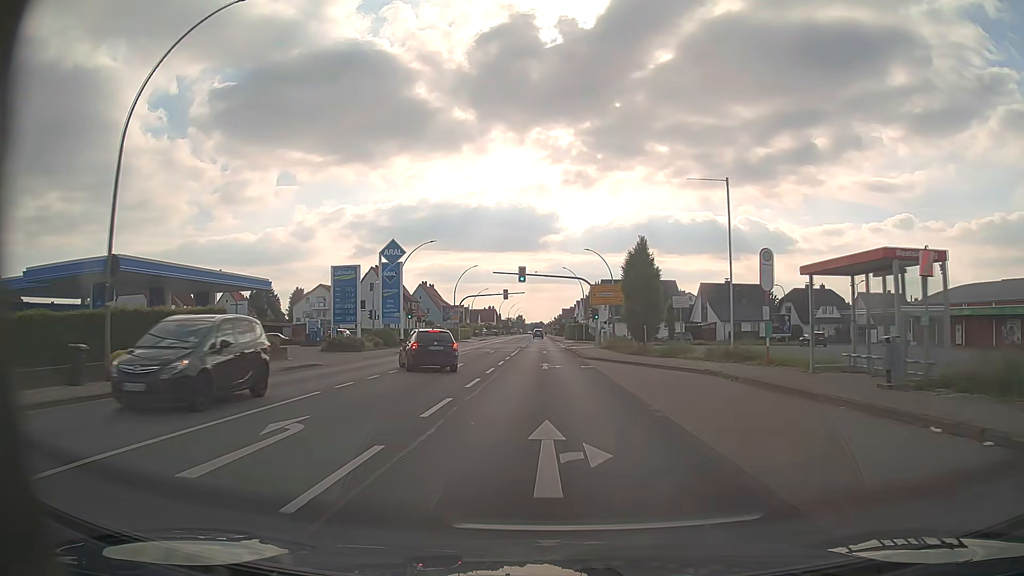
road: primary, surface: asphalt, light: Day
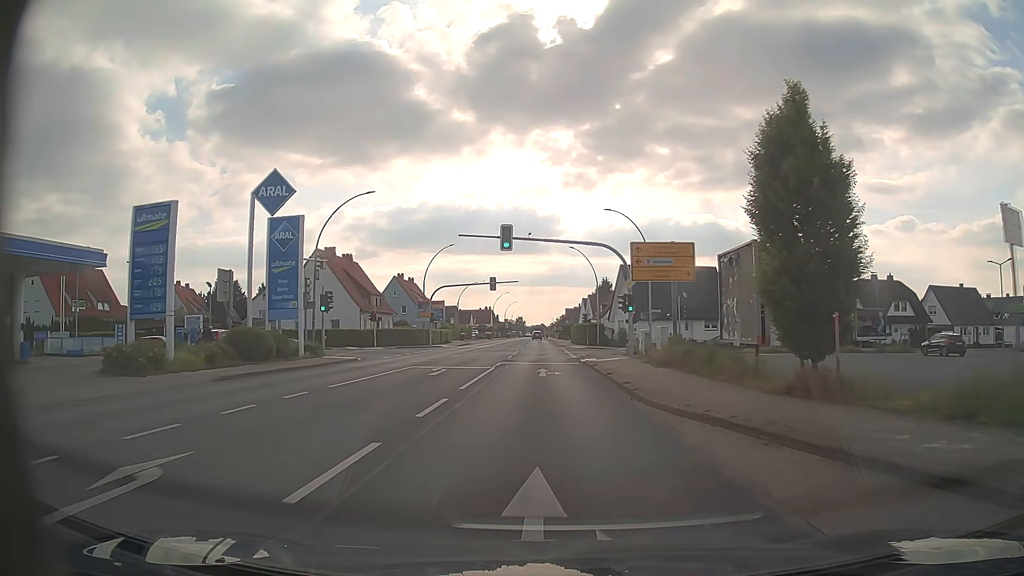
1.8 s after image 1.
(0.0, +23.7) m; 0°
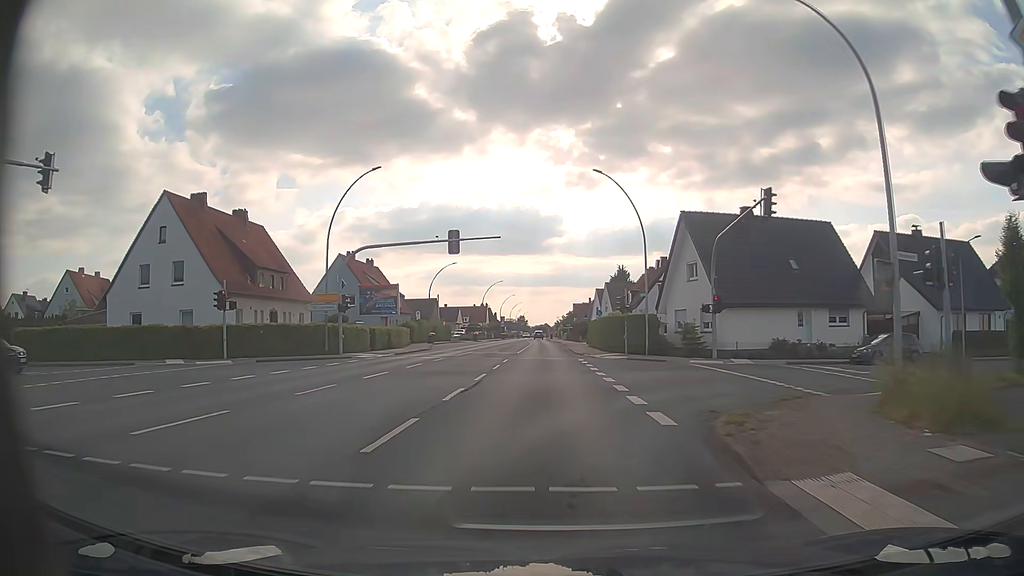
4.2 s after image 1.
(-0.1, +31.6) m; 0°
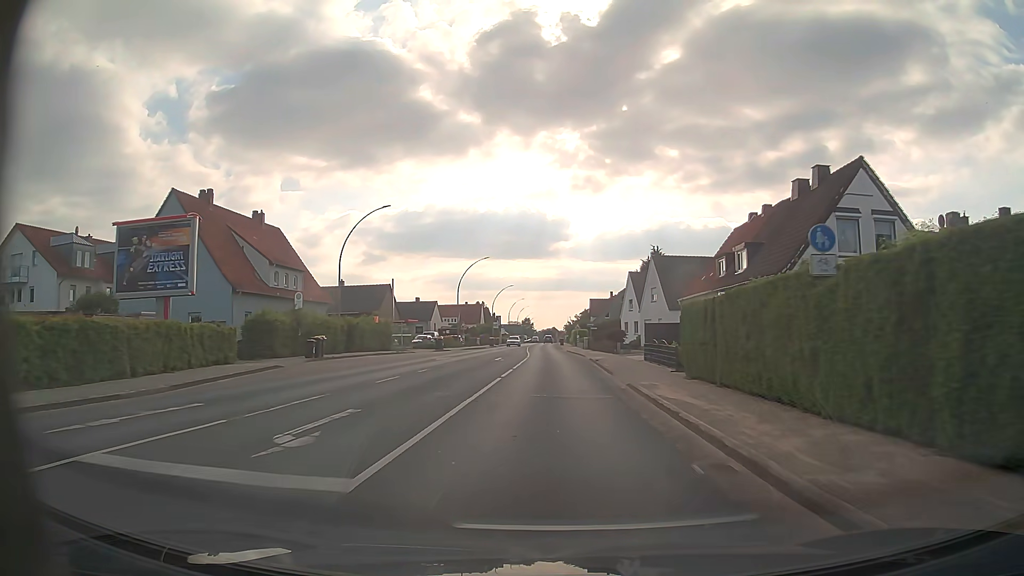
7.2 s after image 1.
(-0.3, +39.5) m; -1°
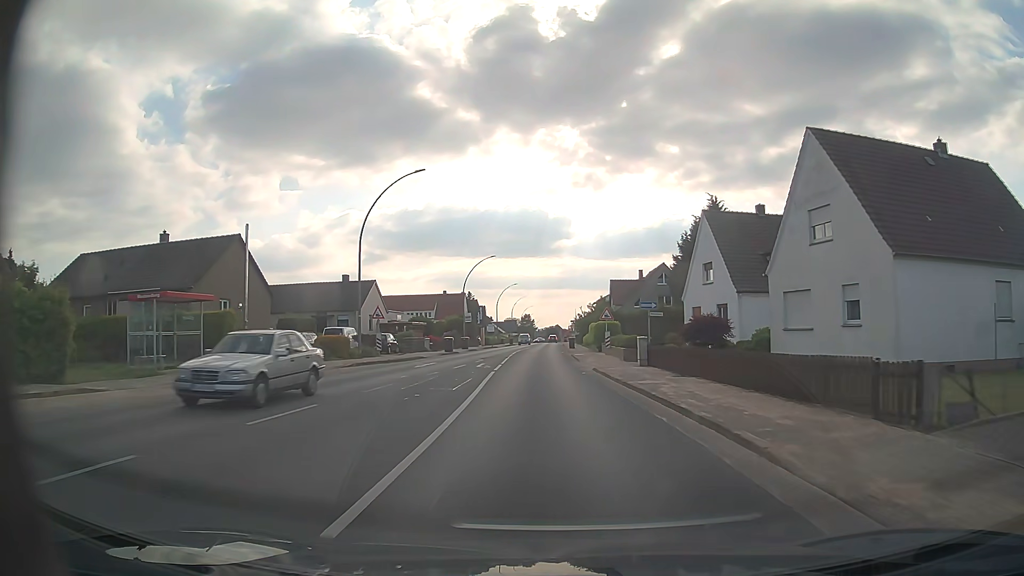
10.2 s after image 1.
(+0.1, +39.5) m; 0°
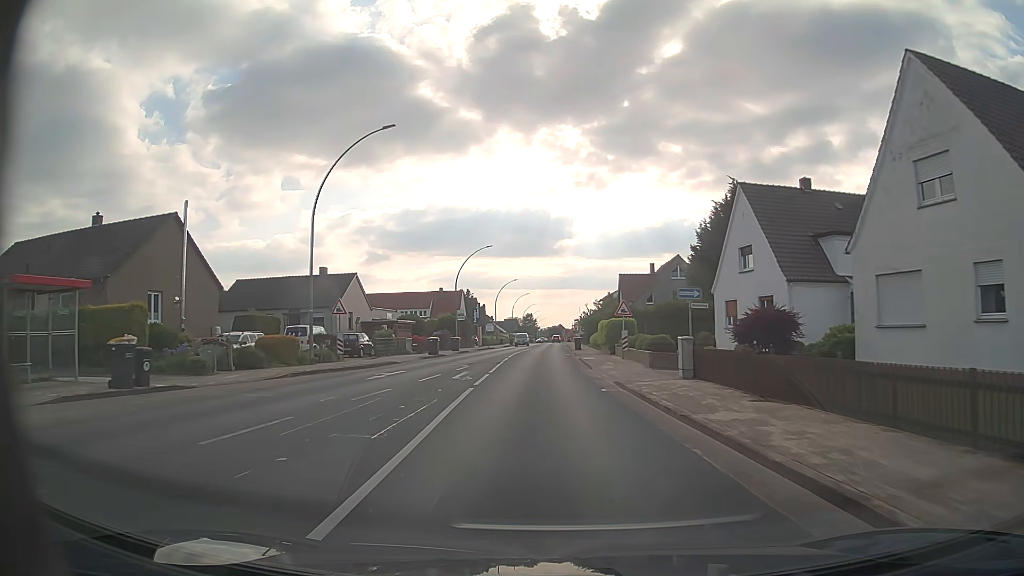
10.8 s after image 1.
(0.0, +7.9) m; 0°
(0, +10) (0, +20) (0, +30) (0, +40) (0, +50) (0, +60) (0, +70) (0, +80) (0, +90) (0, +100) m
